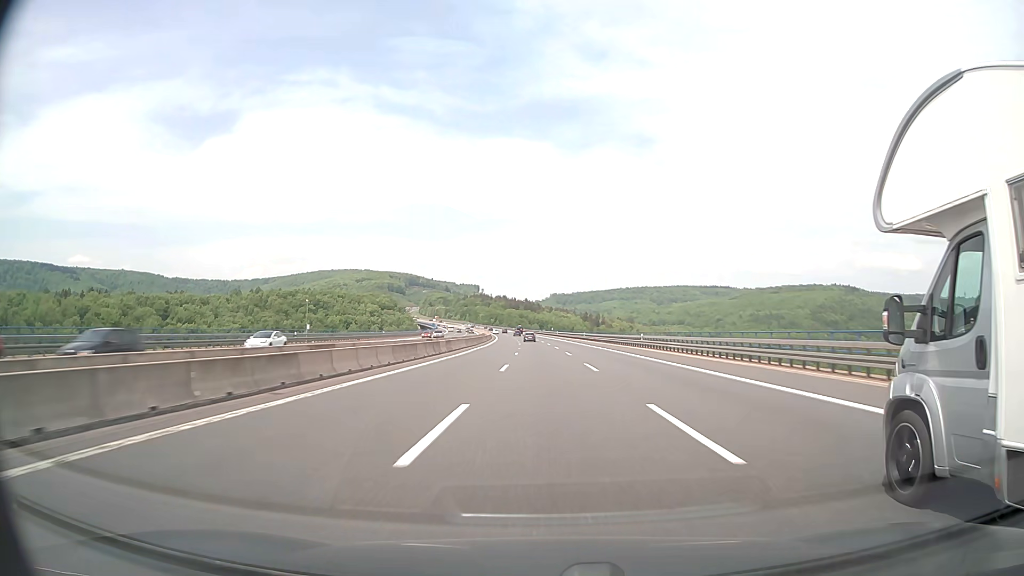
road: motorway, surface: asphalt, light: Day
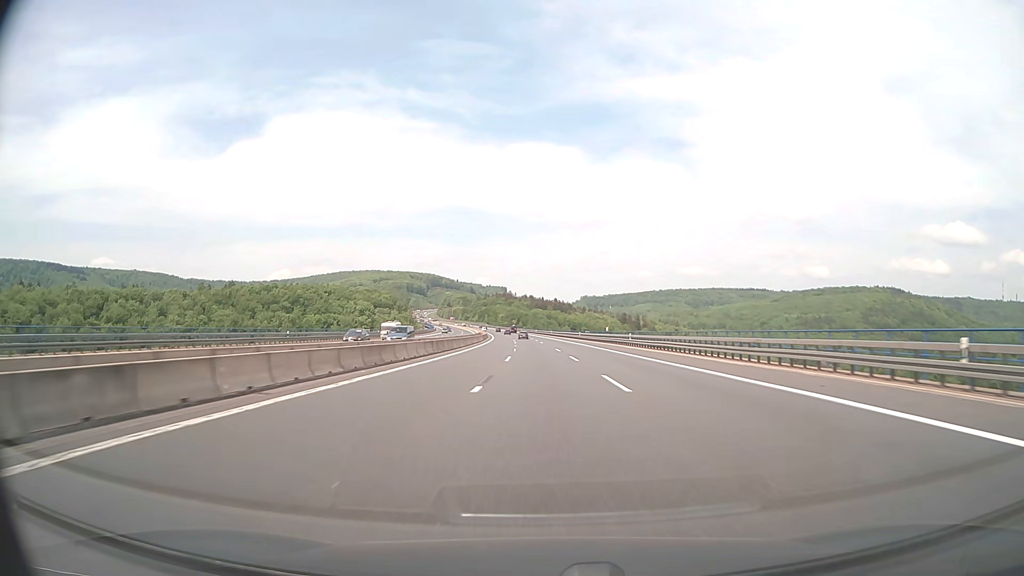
(-2.1, +98.3) m; -3°
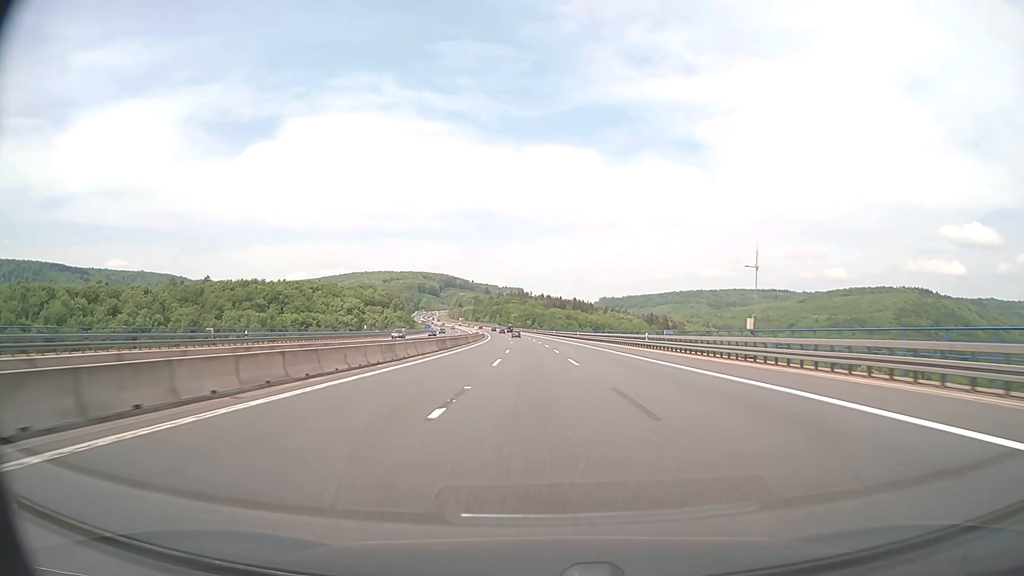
(-0.7, +58.6) m; -1°
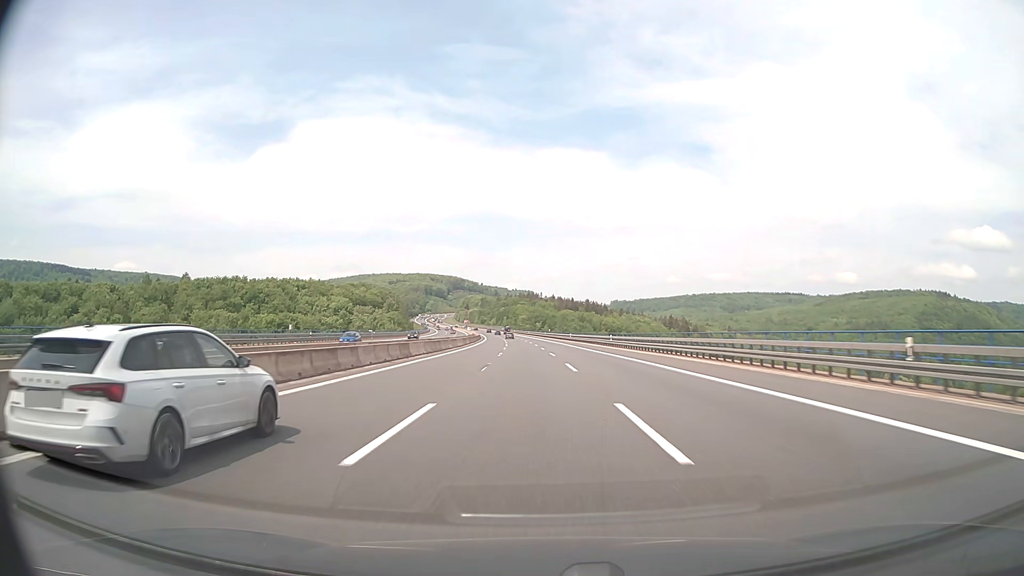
(-0.4, +39.0) m; -1°
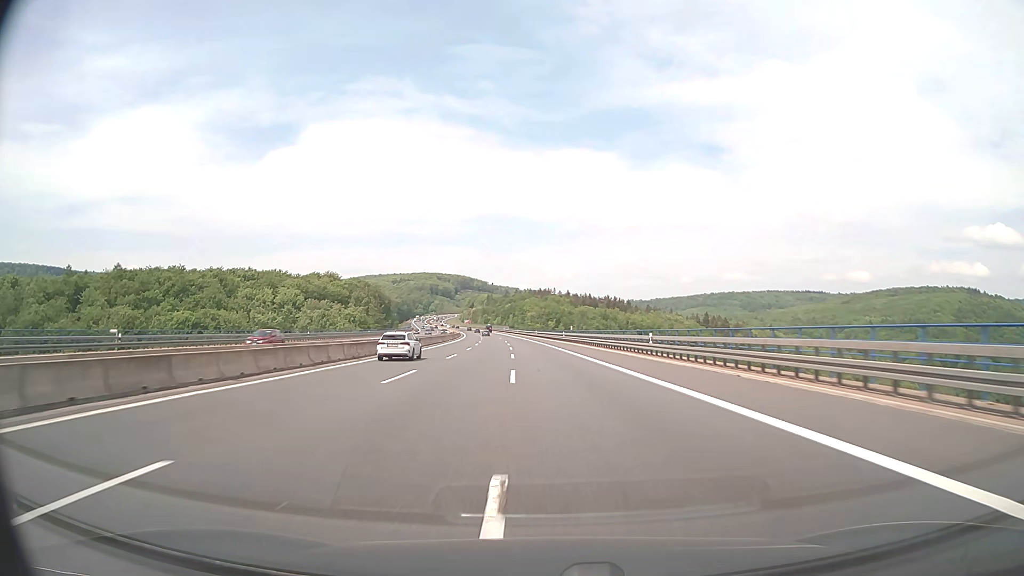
(-0.3, +77.8) m; -1°
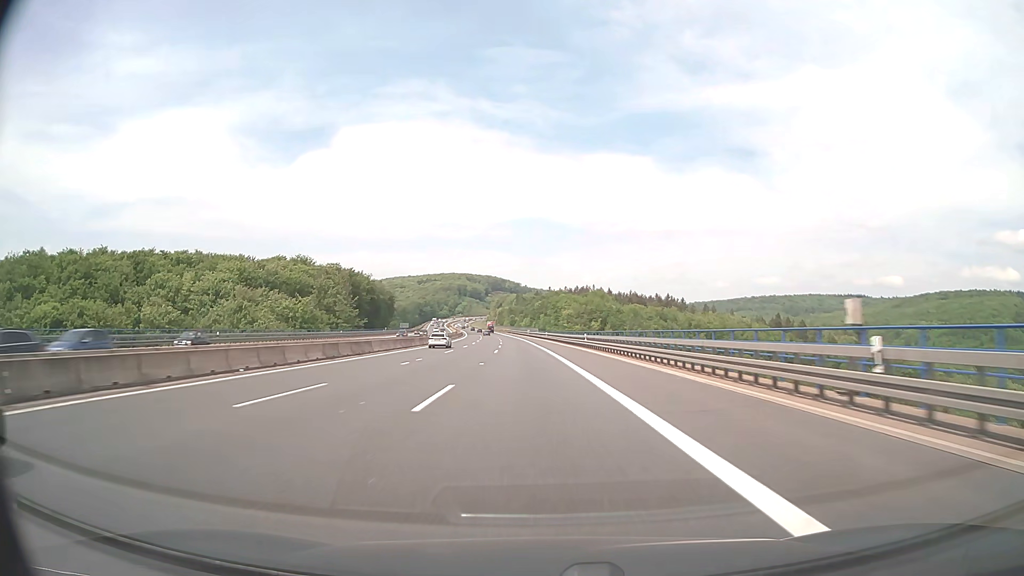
(-2.2, +77.8) m; -3°
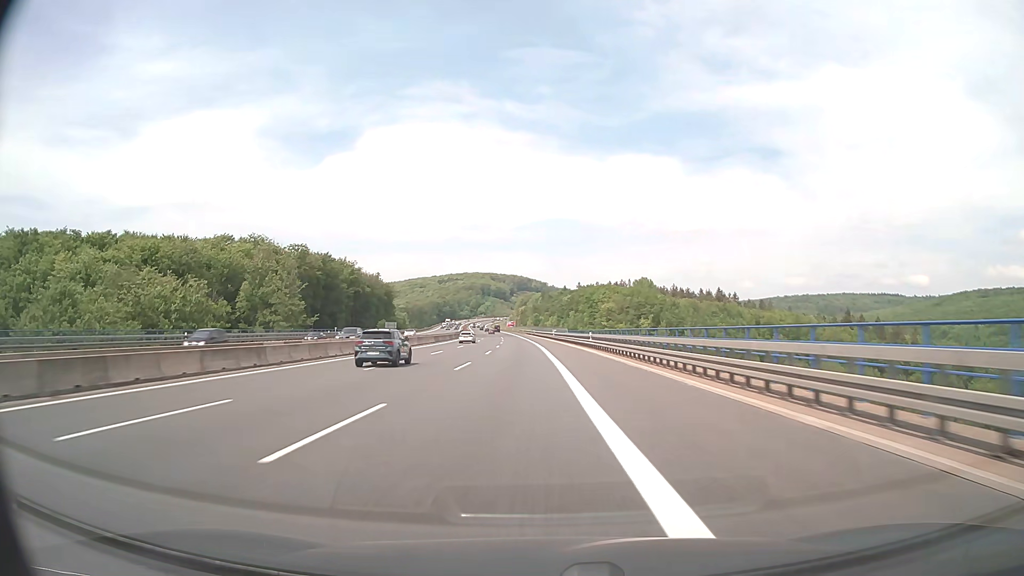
(-0.9, +58.4) m; -2°
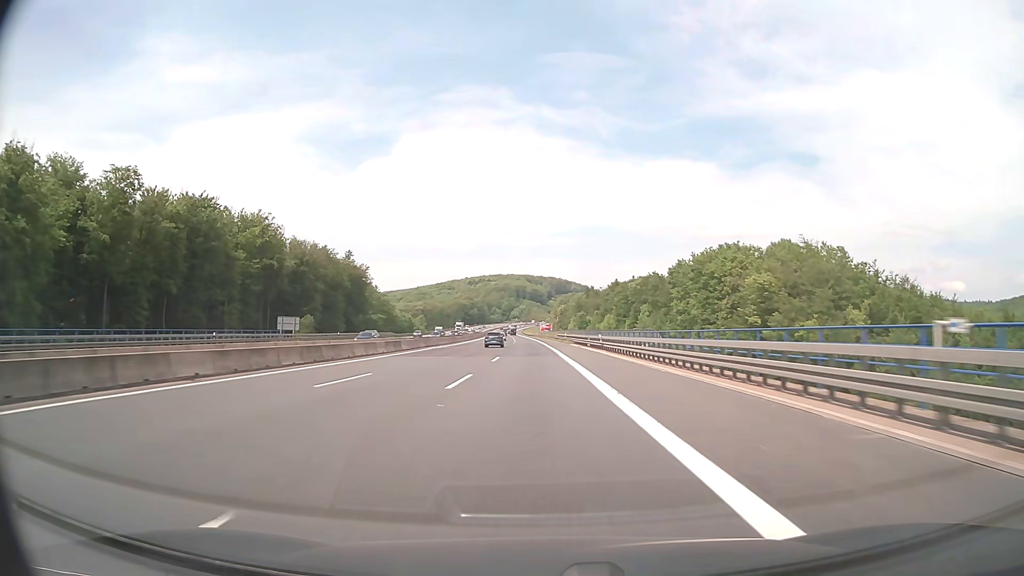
(-3.7, +97.3) m; -3°
(0, +10) (0, +20) (0, +30) (0, +40) (-1, +50) (-1, +60) (-1, +70) (-1, +80) (-2, +90) (-2, +100) m
